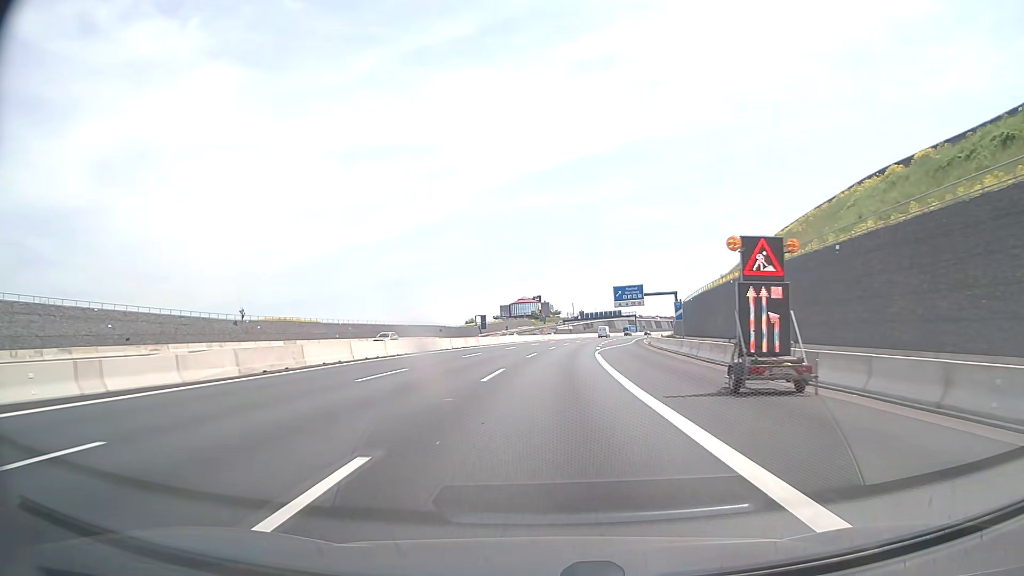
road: motorway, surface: asphalt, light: Day
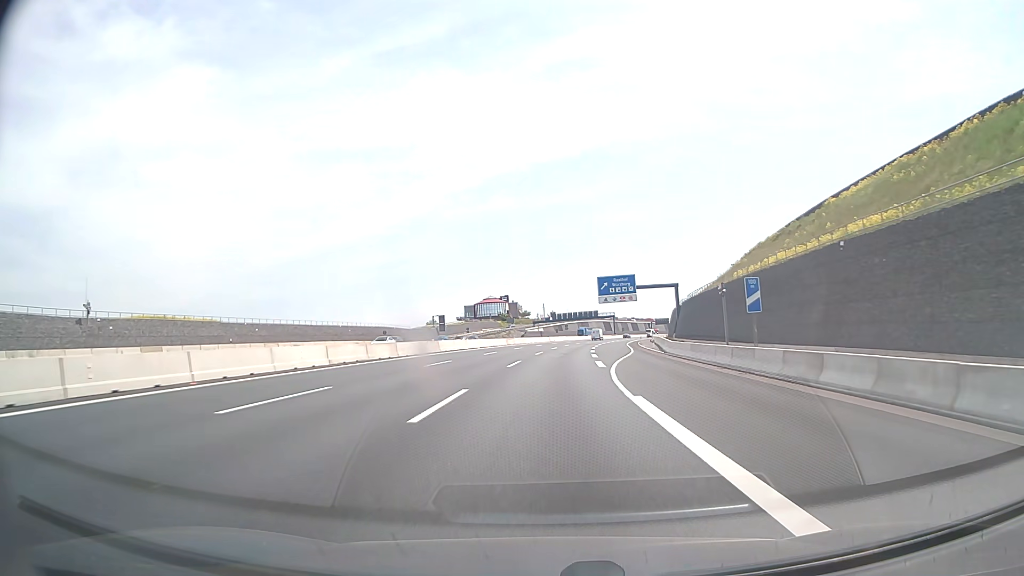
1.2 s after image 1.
(+0.5, +26.5) m; +2°
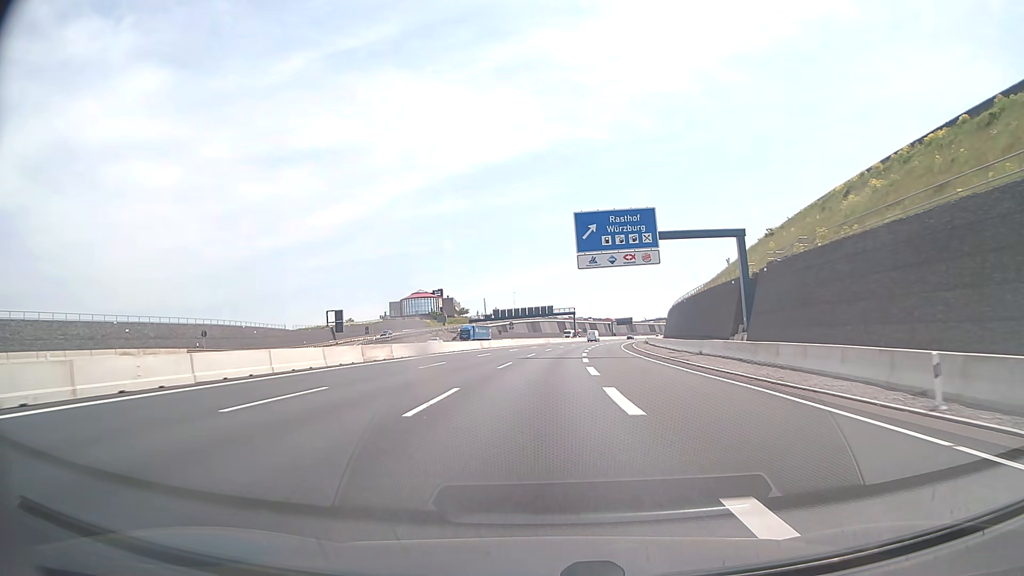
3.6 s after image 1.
(+2.1, +52.6) m; +4°
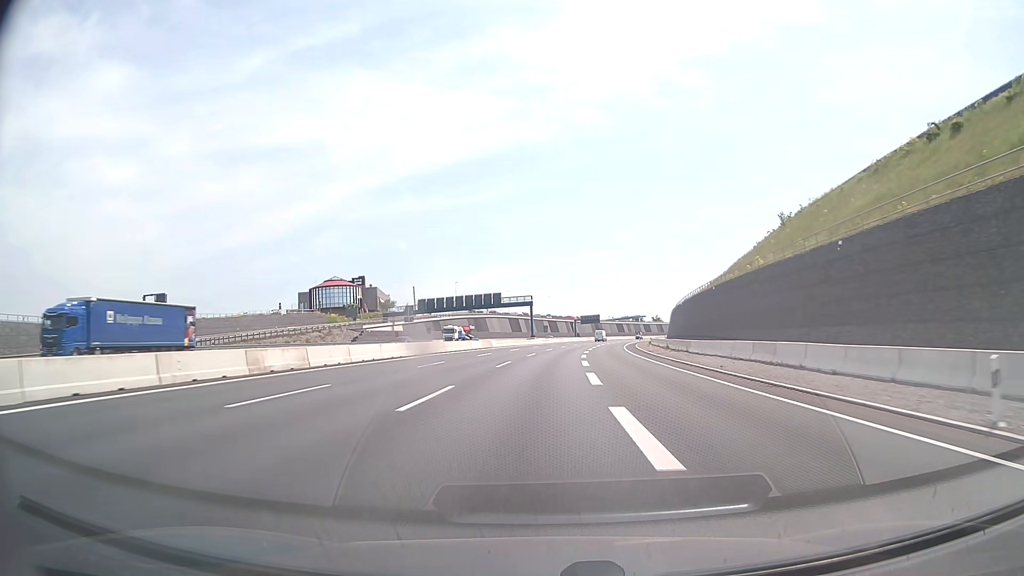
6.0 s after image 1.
(+1.9, +52.8) m; +4°
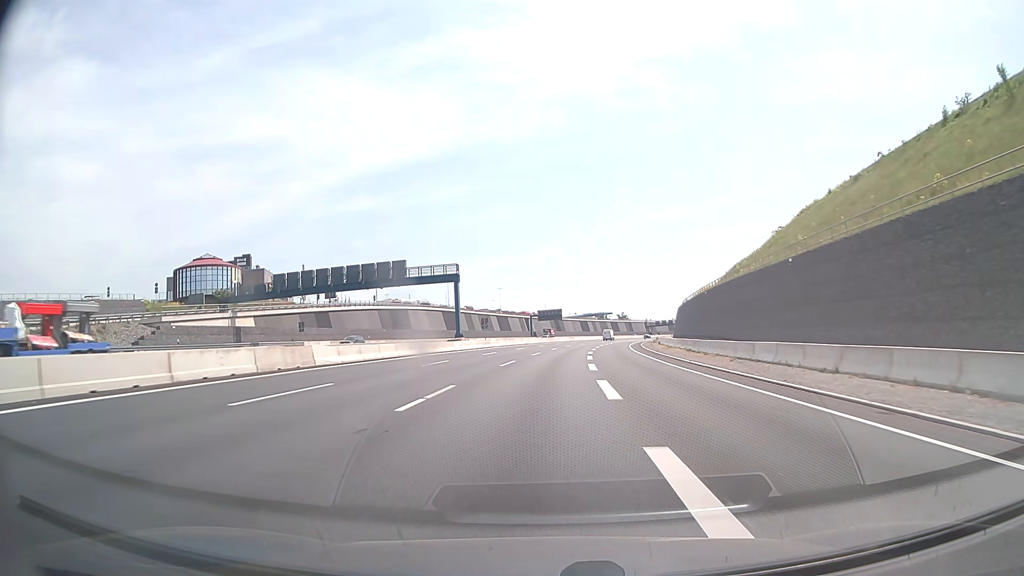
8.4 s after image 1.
(+1.9, +52.7) m; +4°
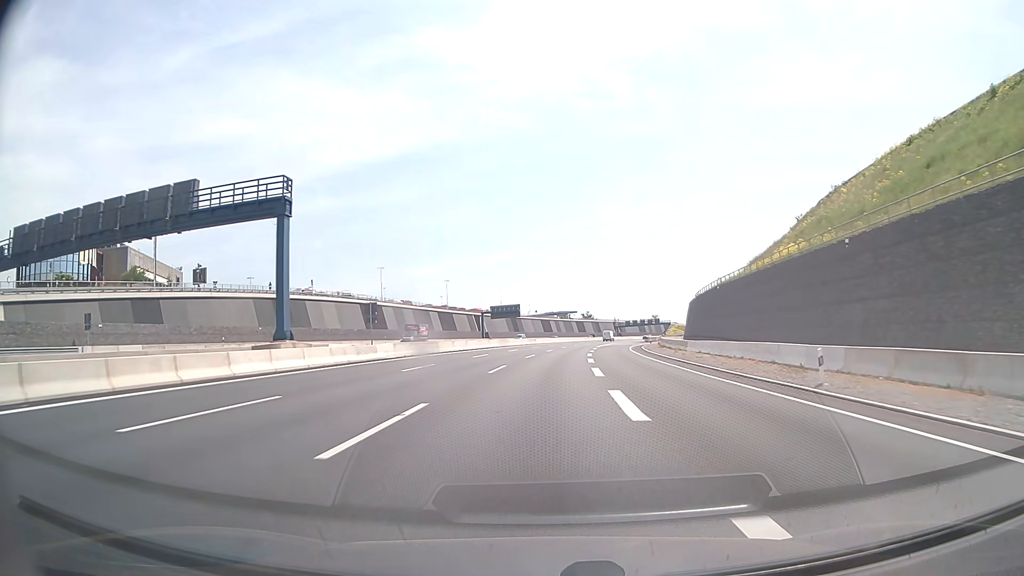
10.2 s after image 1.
(+1.1, +39.2) m; +4°
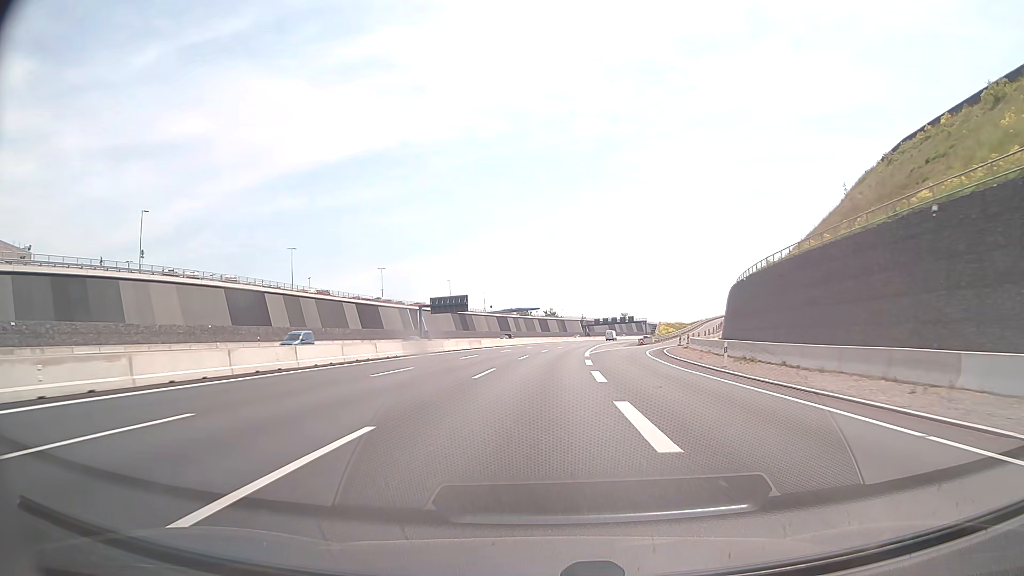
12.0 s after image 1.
(+1.1, +39.0) m; +3°
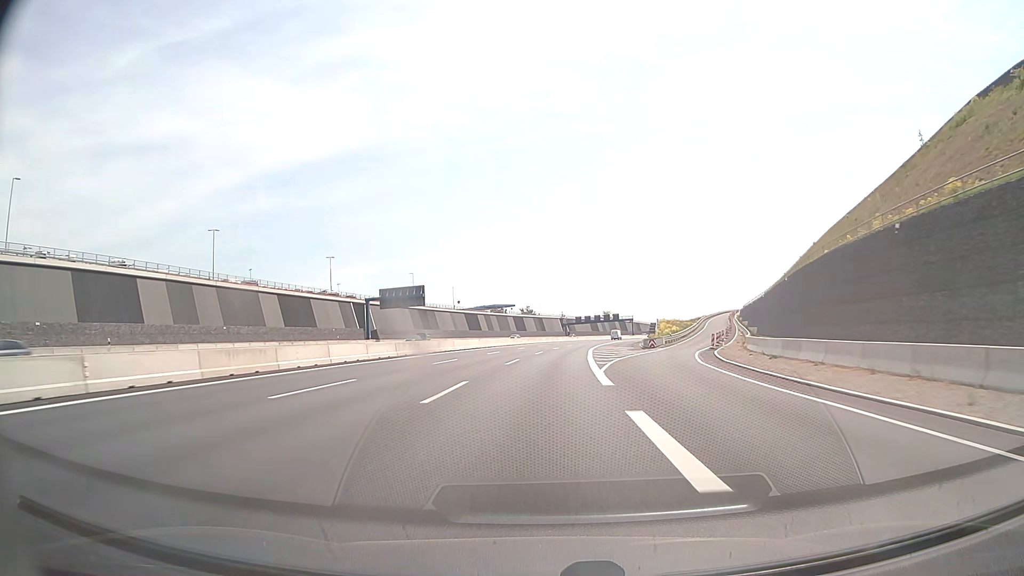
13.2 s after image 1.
(+0.5, +25.9) m; +2°
(0, +10) (0, +20) (0, +30) (+1, +40) (+1, +50) (+2, +60) (+3, +70) (+3, +80) (+5, +90) (+6, +100) m
